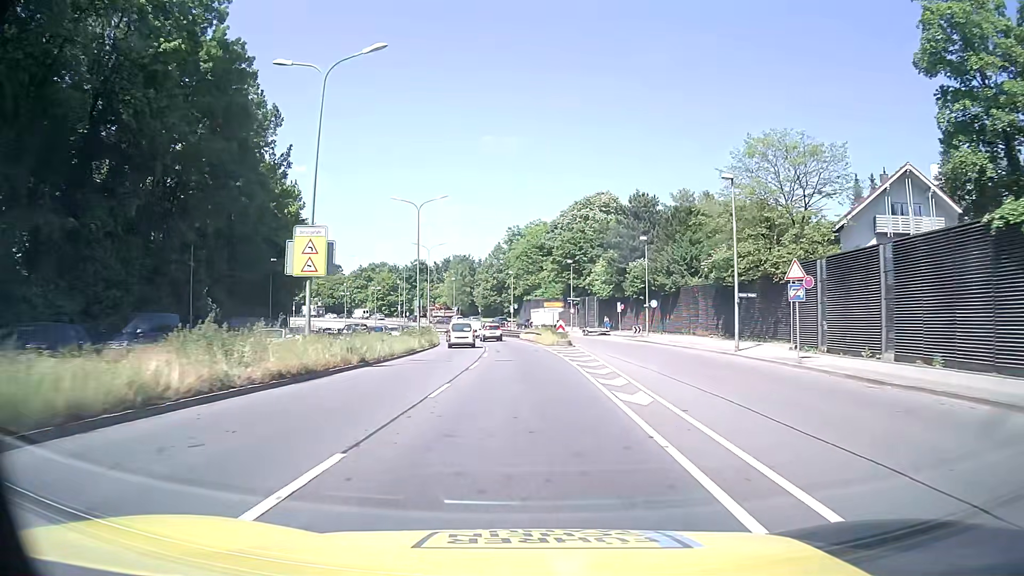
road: trunk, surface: asphalt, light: Day
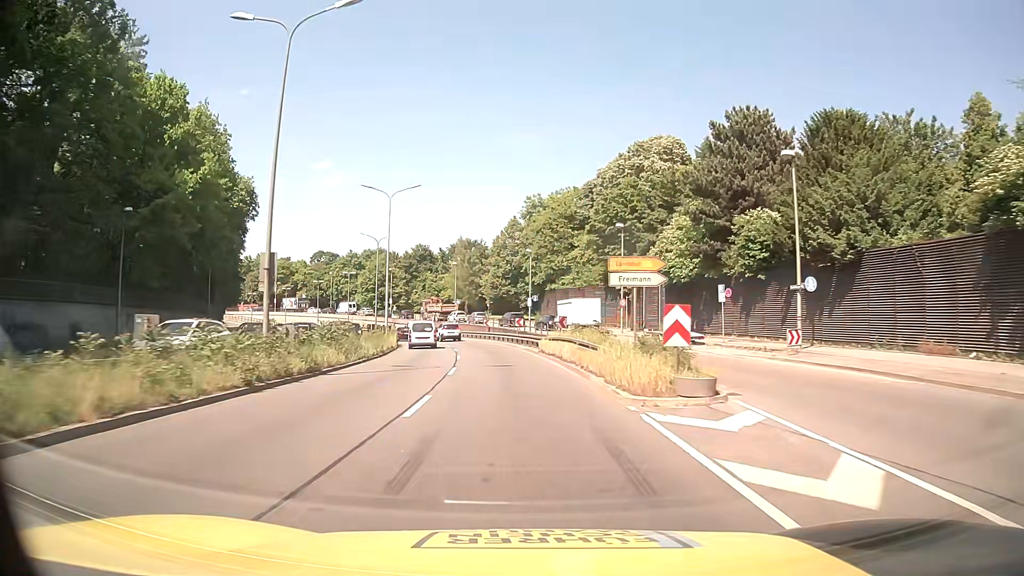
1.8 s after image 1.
(-0.3, +30.1) m; -2°
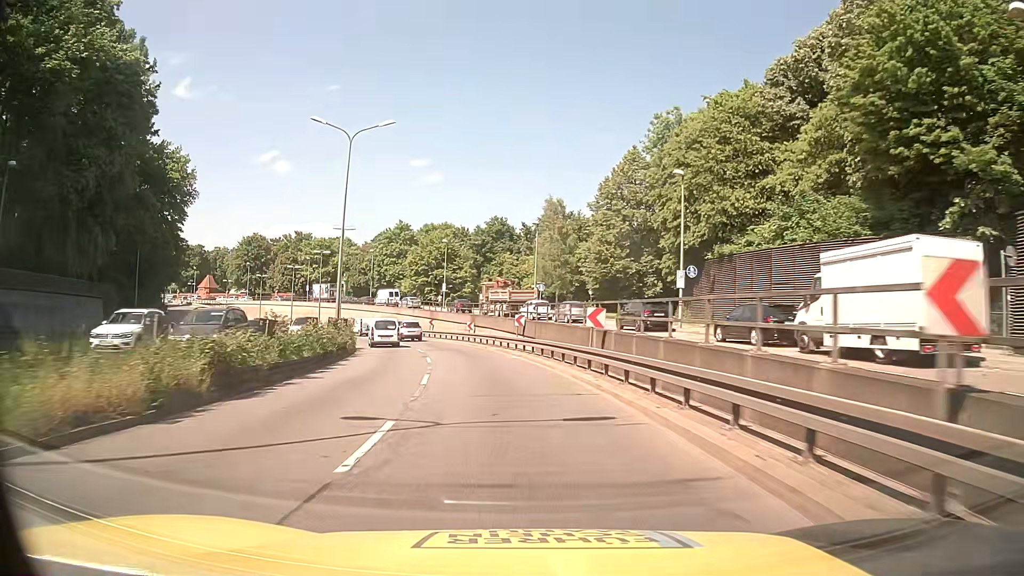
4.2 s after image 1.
(-2.6, +40.1) m; -8°
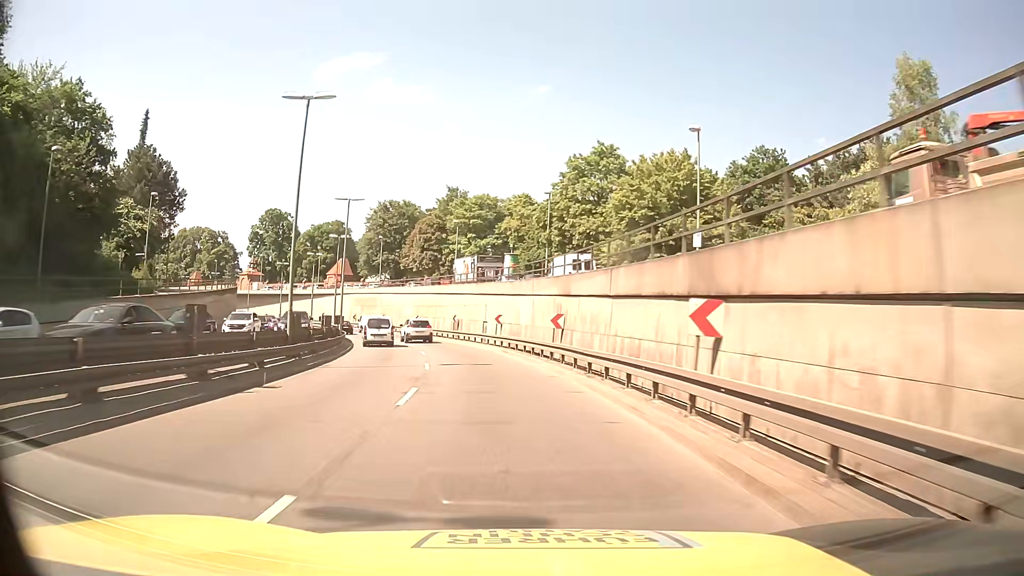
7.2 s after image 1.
(-7.8, +49.3) m; -19°
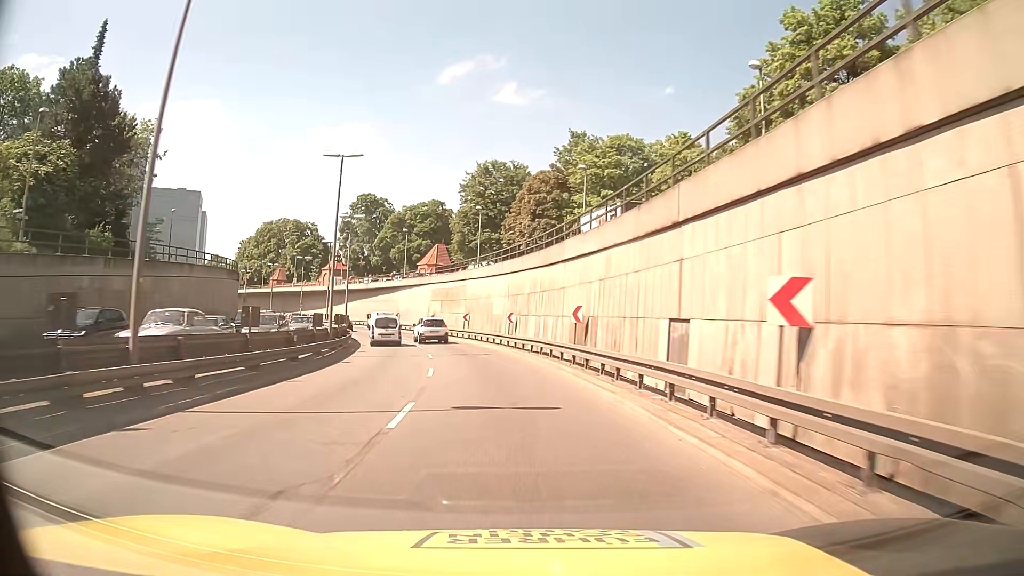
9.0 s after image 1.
(-2.8, +30.0) m; -11°
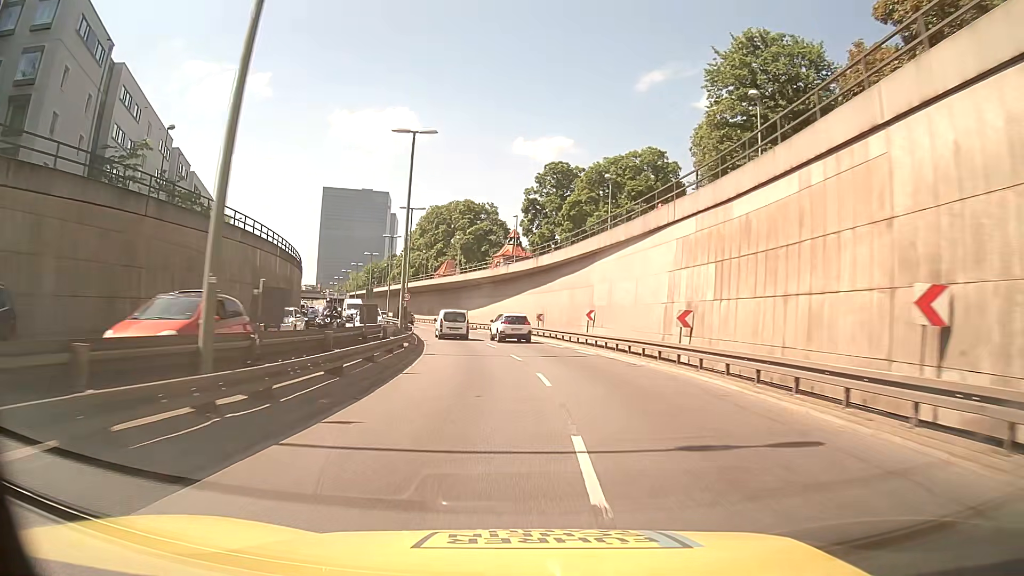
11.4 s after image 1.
(-6.8, +39.6) m; -18°
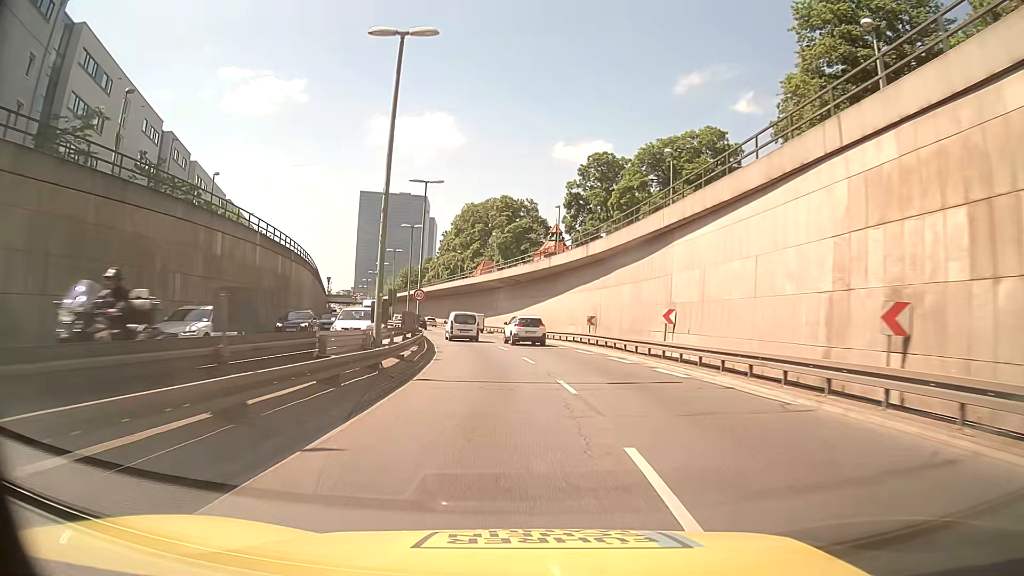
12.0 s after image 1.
(-0.3, +10.1) m; -4°
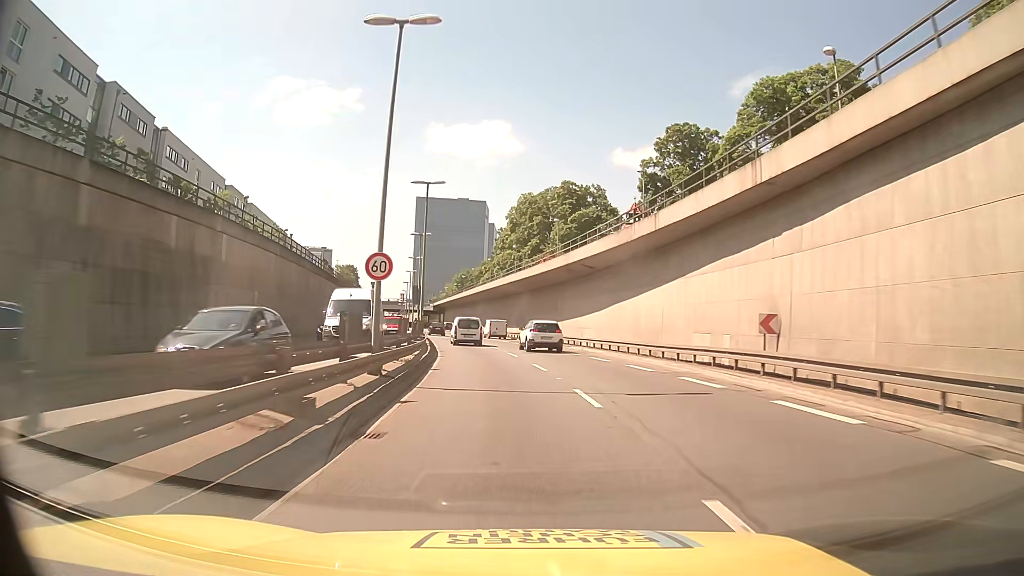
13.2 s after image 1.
(-0.9, +20.1) m; -5°
(0, +10) (-1, +20) (-2, +30) (-4, +40) (-5, +50) (-7, +59) (-9, +69) (-11, +79) (-13, +89) (-15, +99) m
